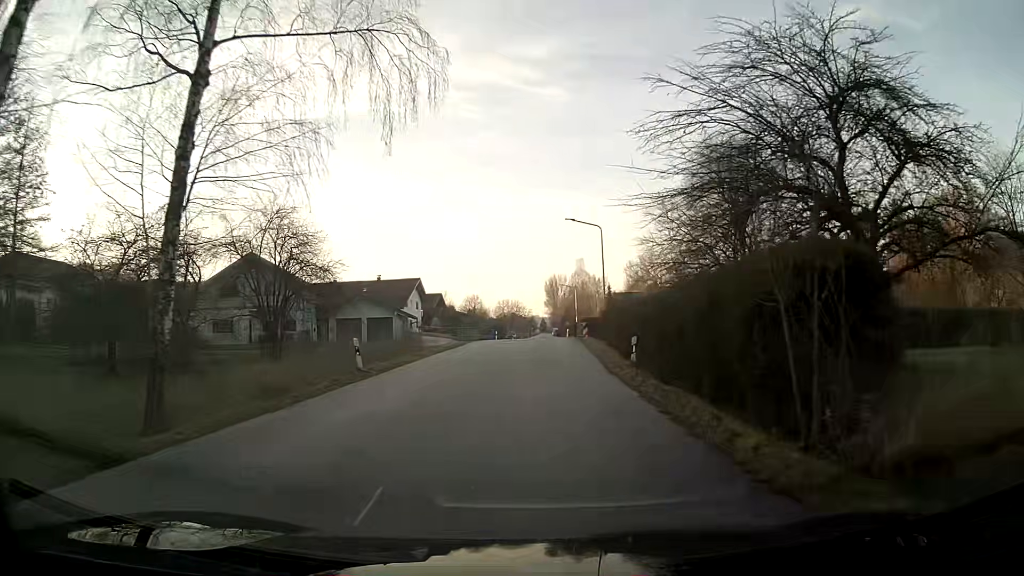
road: tertiary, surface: asphalt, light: Day
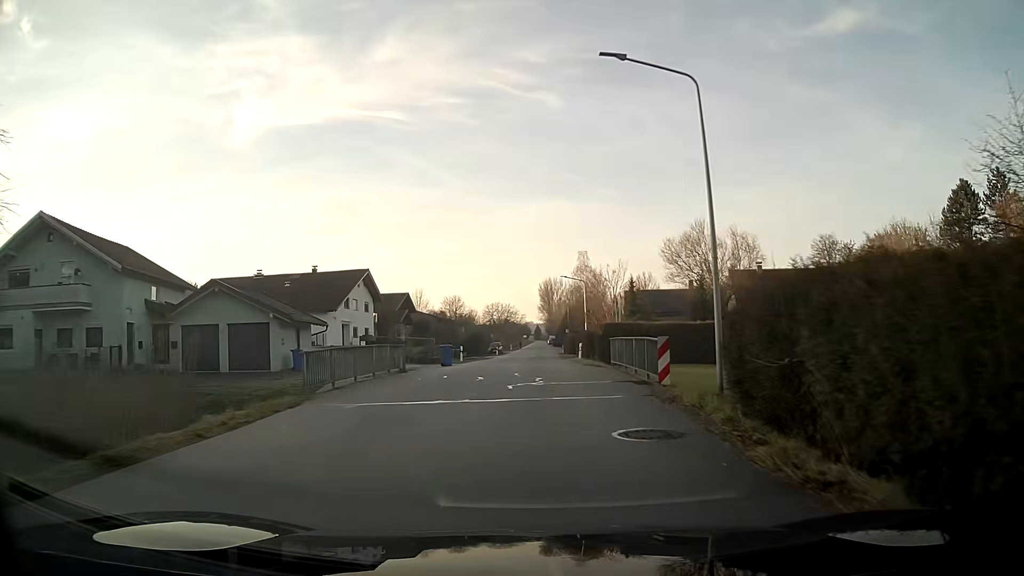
(+0.2, +27.3) m; 0°
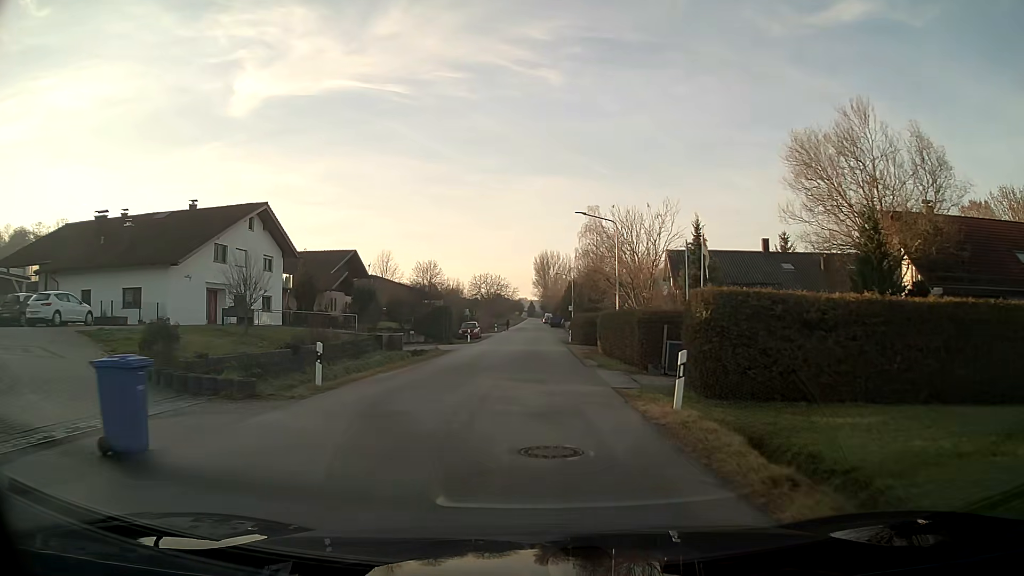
(+0.3, +27.5) m; +1°
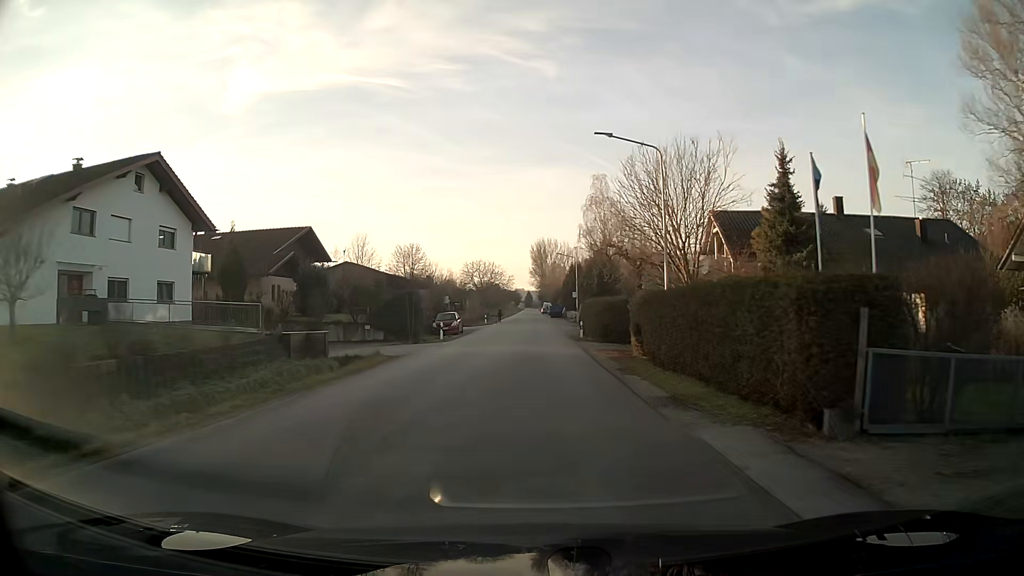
(0.0, +14.1) m; 0°
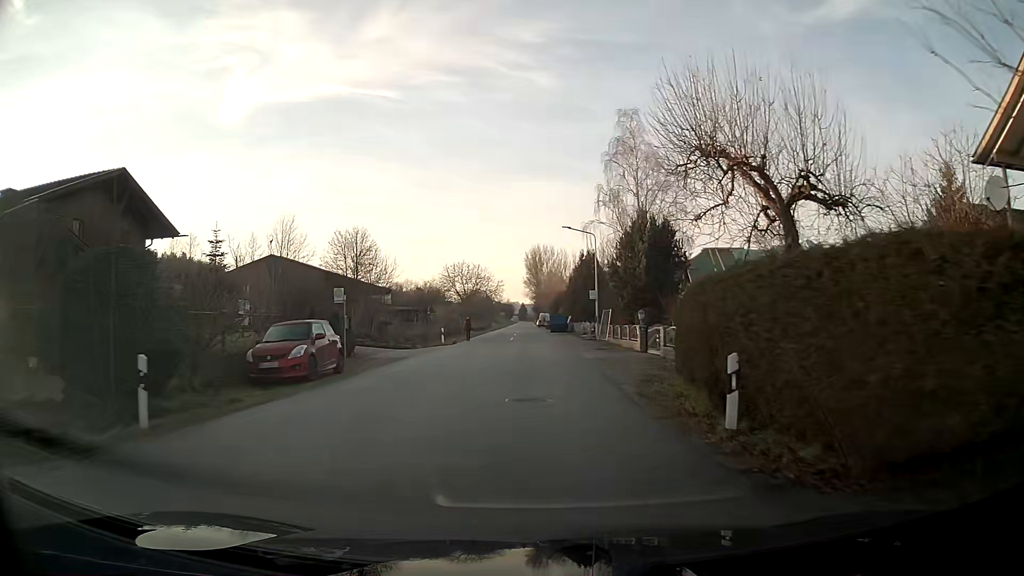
(+0.1, +28.9) m; 0°
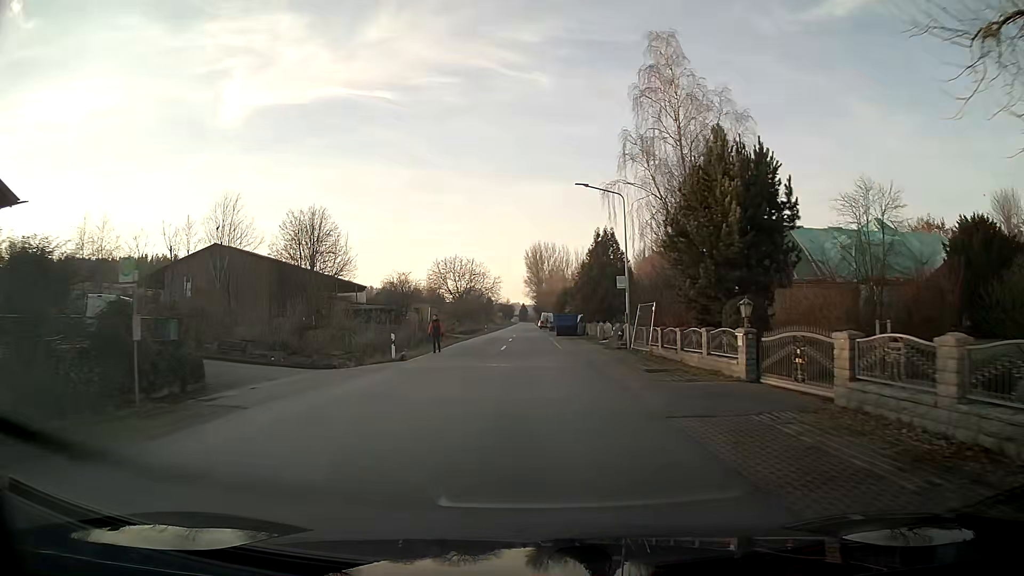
(0.0, +14.5) m; 0°
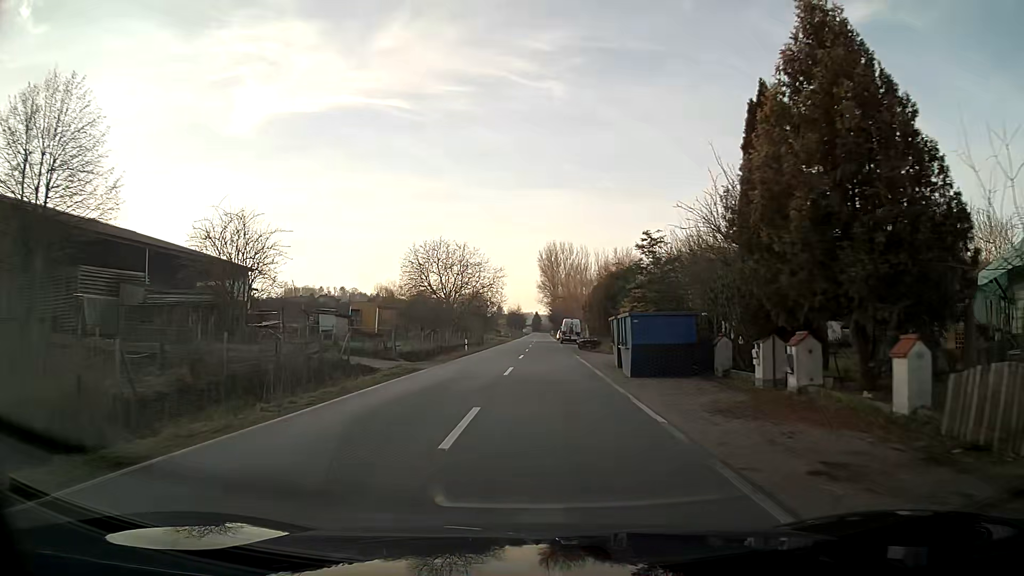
(-0.4, +36.1) m; -1°
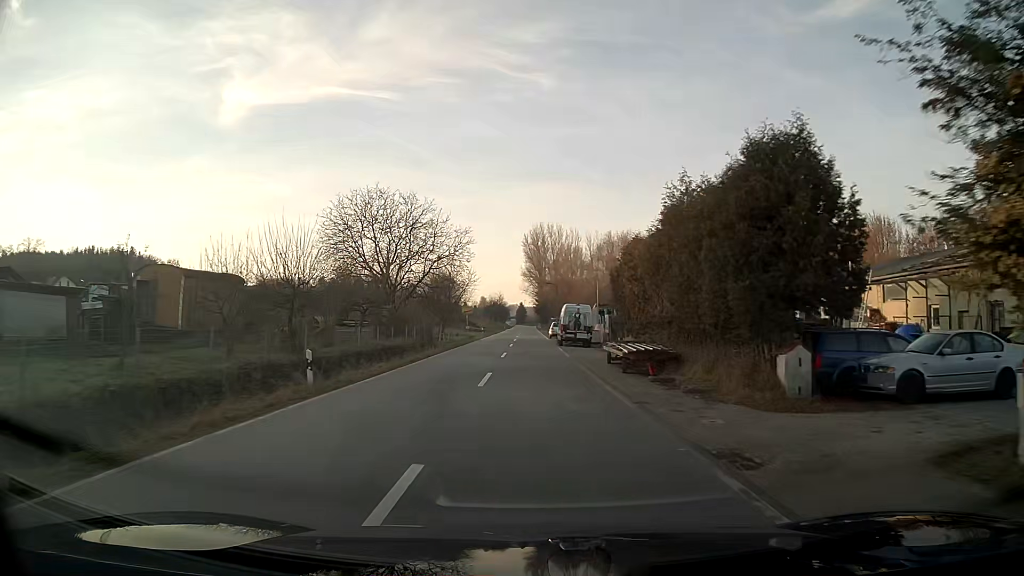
(+0.3, +29.1) m; +1°
(0, +10) (0, +20) (0, +30) (0, +40) (0, +50) (0, +60) (0, +70) (0, +80) (0, +90) (0, +100) m
